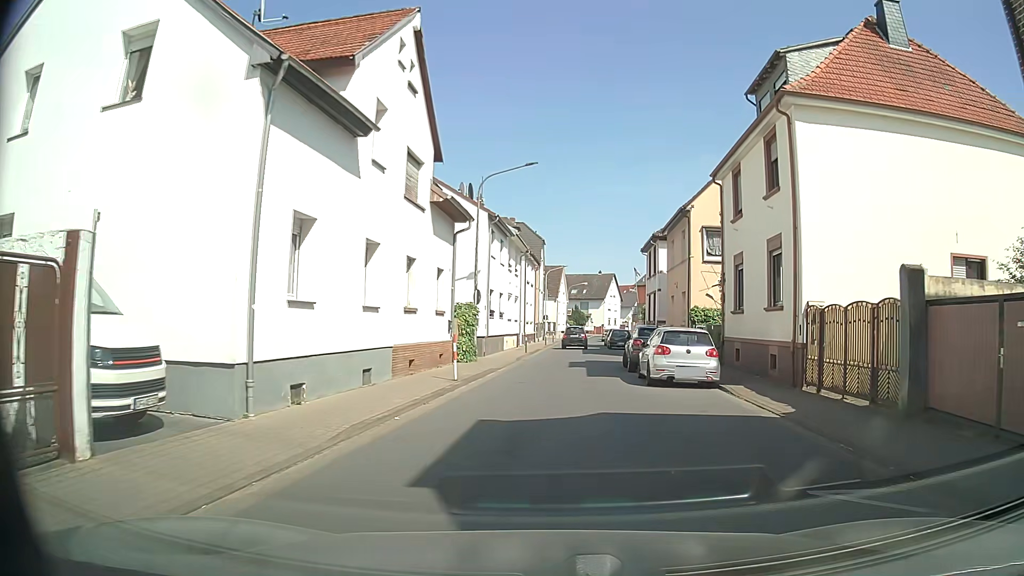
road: tertiary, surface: asphalt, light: Day
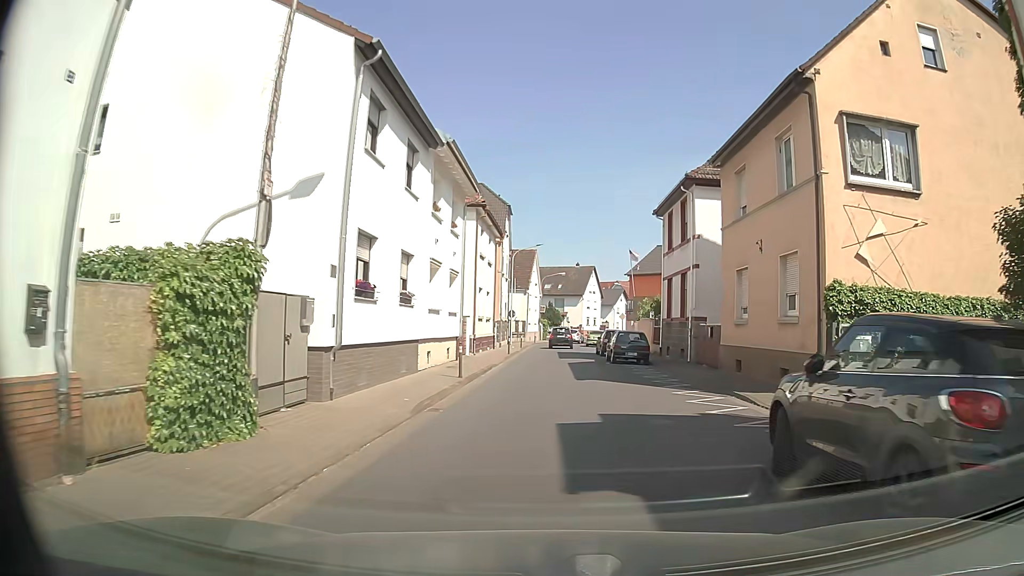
(-0.1, +18.1) m; 0°
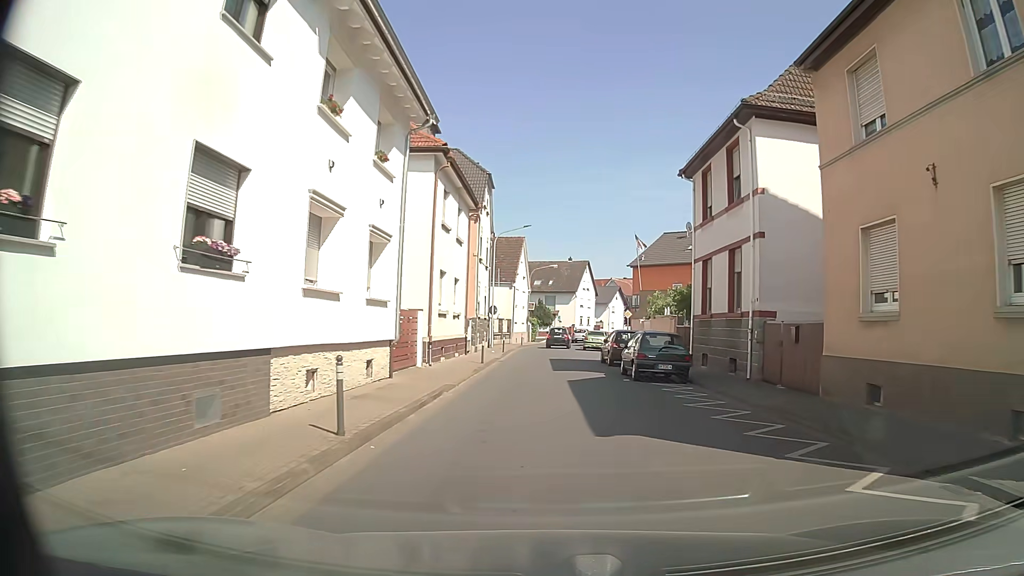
(+0.2, +9.4) m; +2°
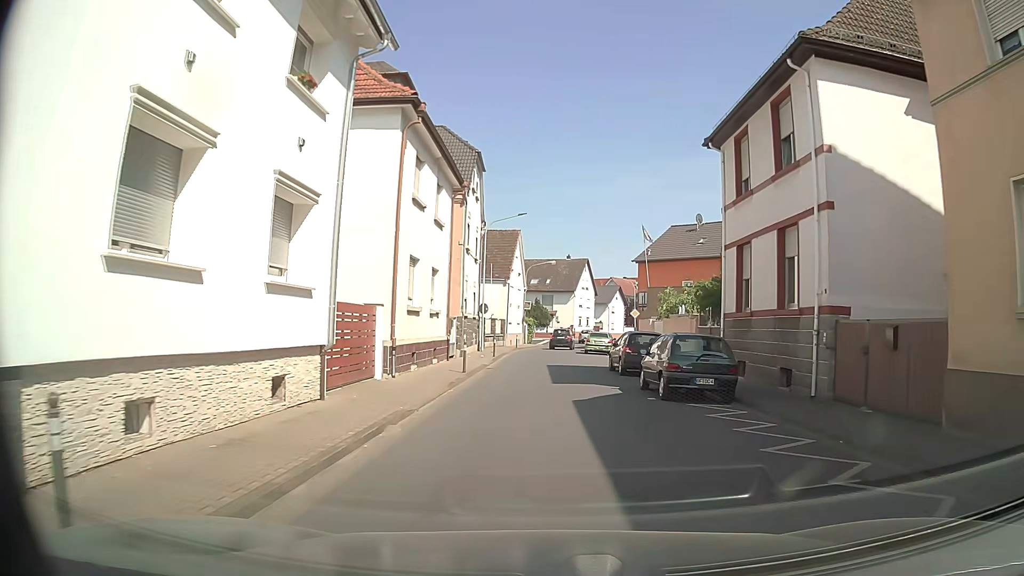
(0.0, +4.8) m; -2°
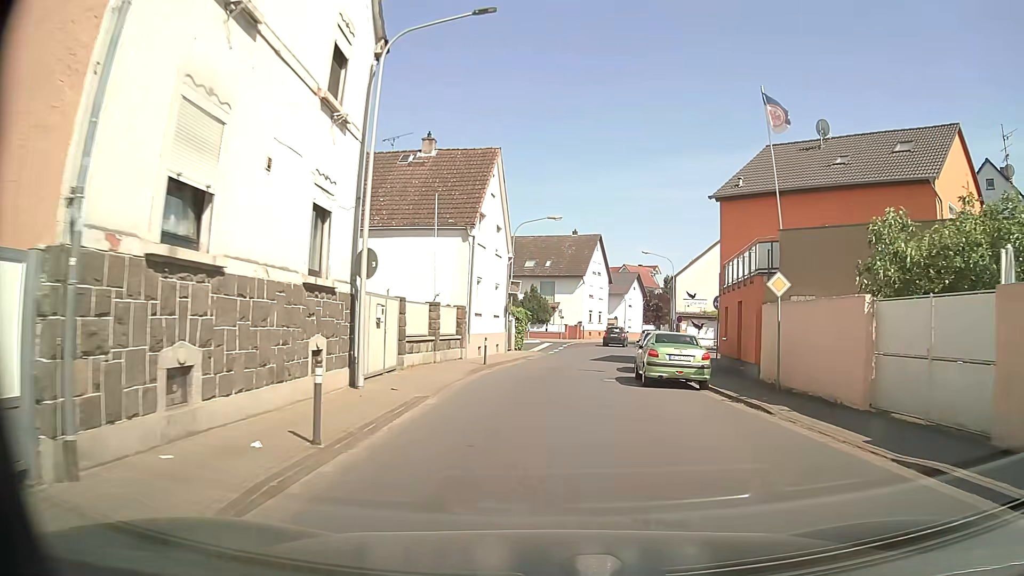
(+0.5, +24.7) m; +1°
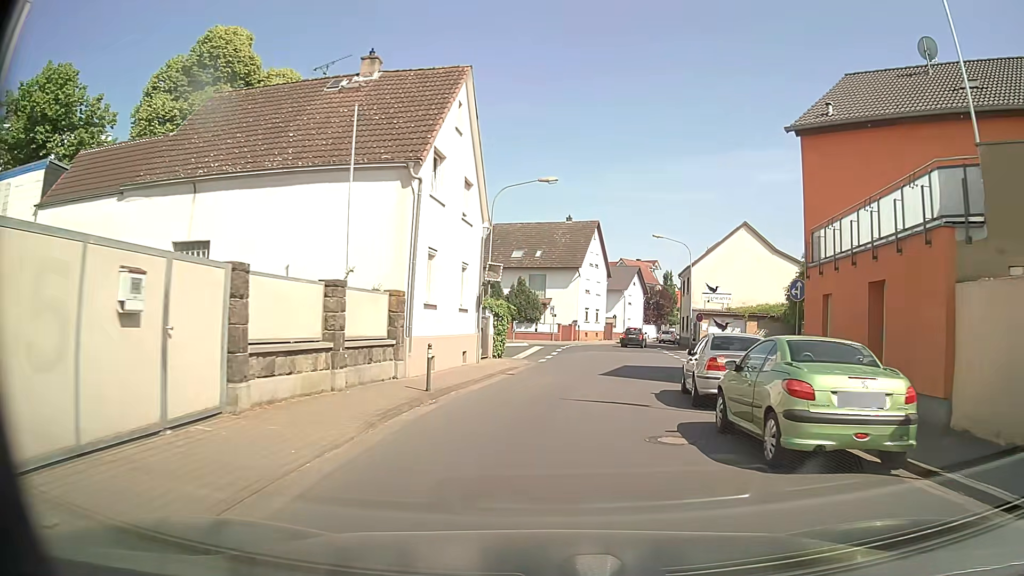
(0.0, +9.9) m; +1°
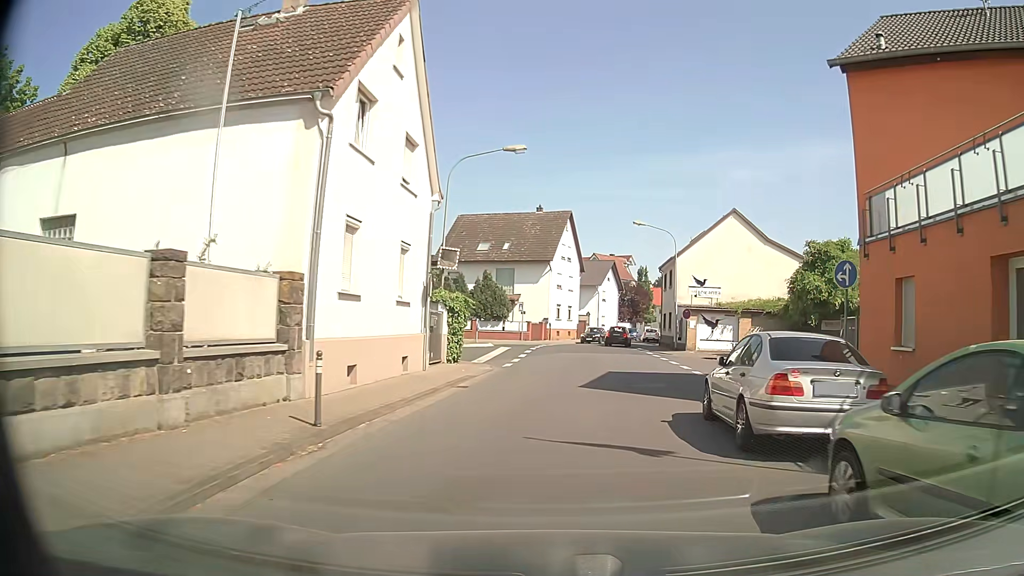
(+0.1, +4.9) m; +3°
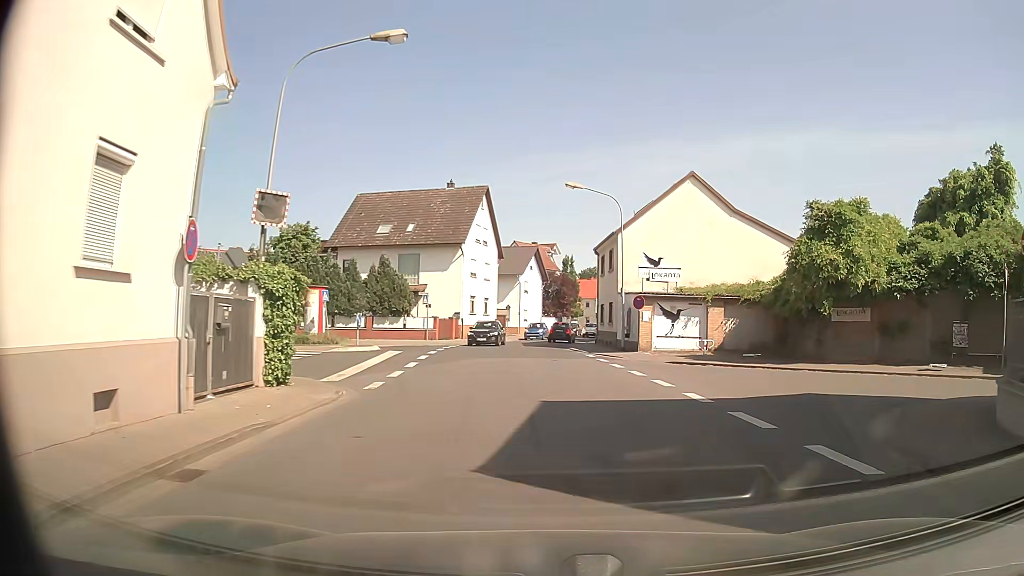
(+0.6, +9.6) m; +6°
